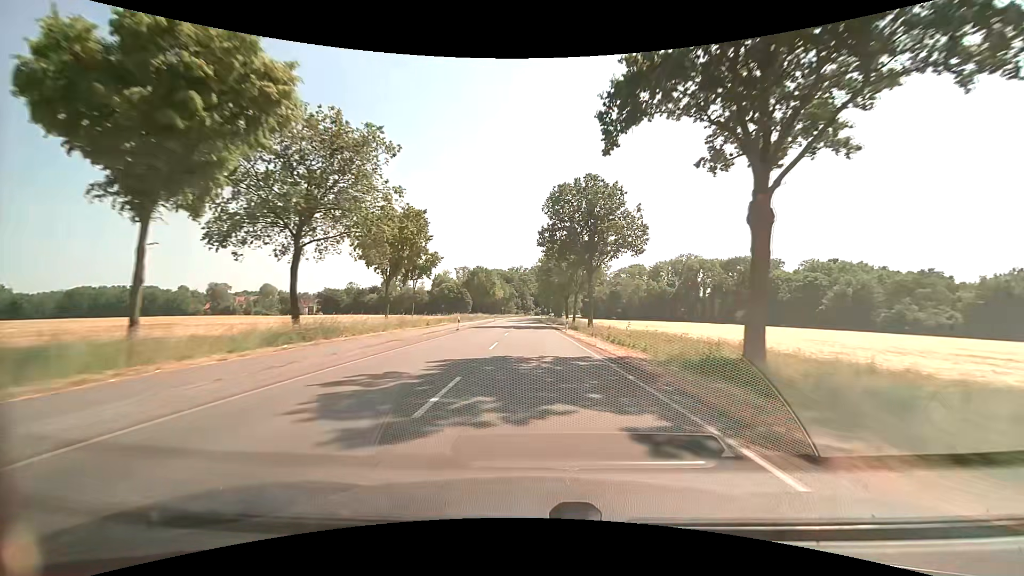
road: secondary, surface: asphalt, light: Day
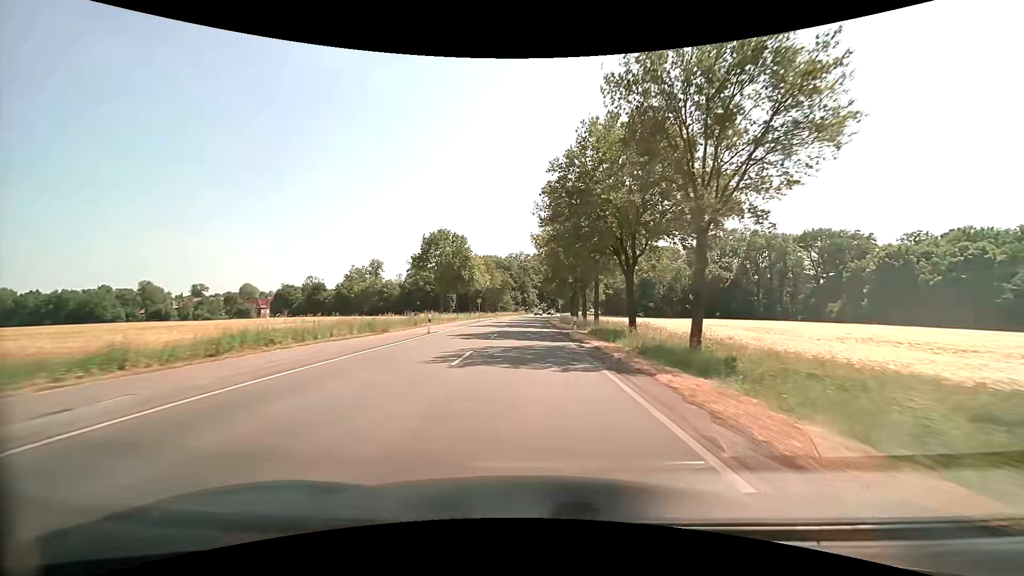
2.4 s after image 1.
(-0.1, +54.6) m; 0°
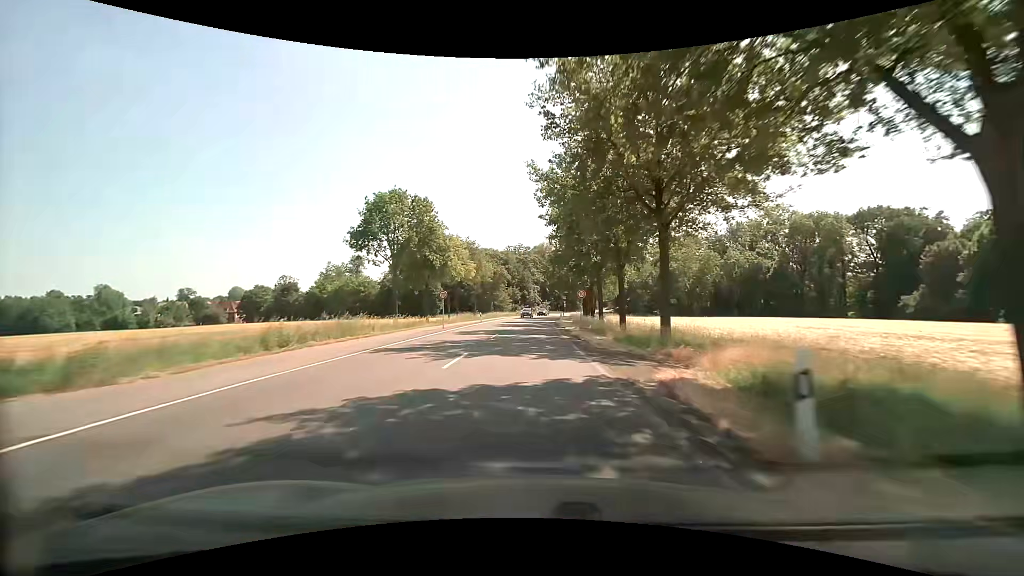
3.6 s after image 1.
(0.0, +24.8) m; 0°
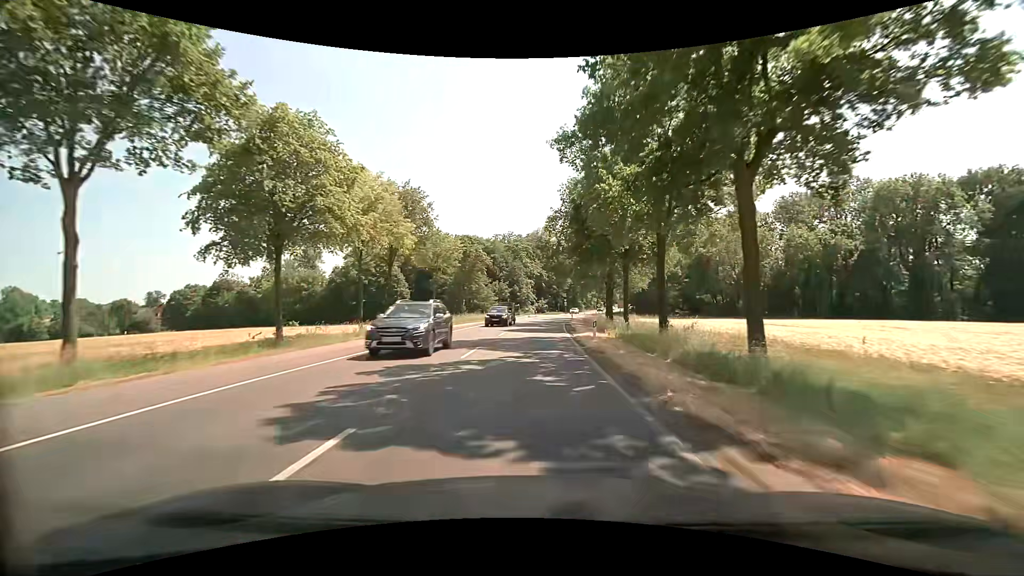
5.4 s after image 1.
(+0.1, +33.6) m; +1°
(0, +10) (0, +20) (0, +30) (+1, +40) (+1, +50) (+2, +60) (+3, +70) (+4, +80) (+5, +90) (+7, +100) m
